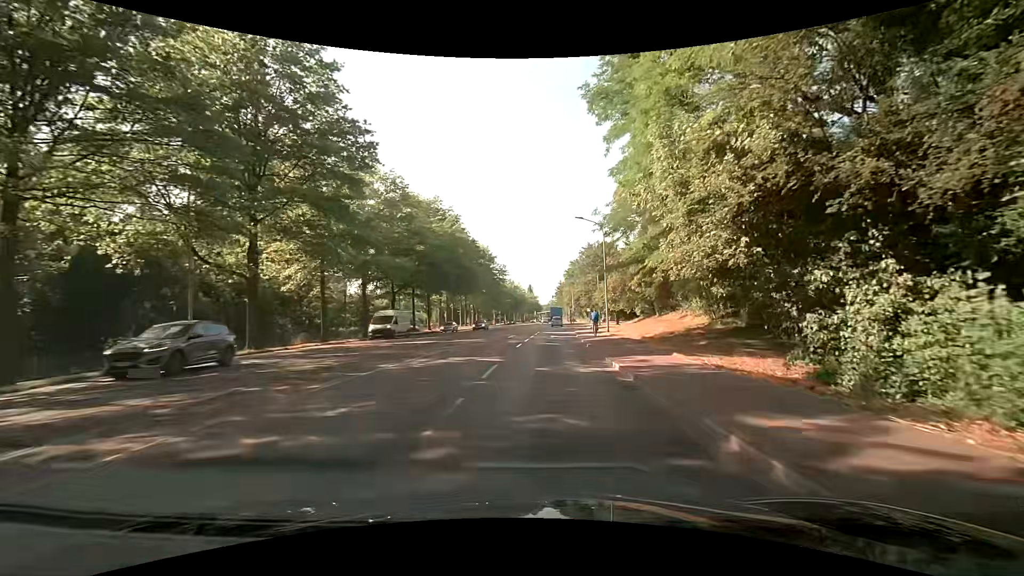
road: secondary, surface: asphalt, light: Day
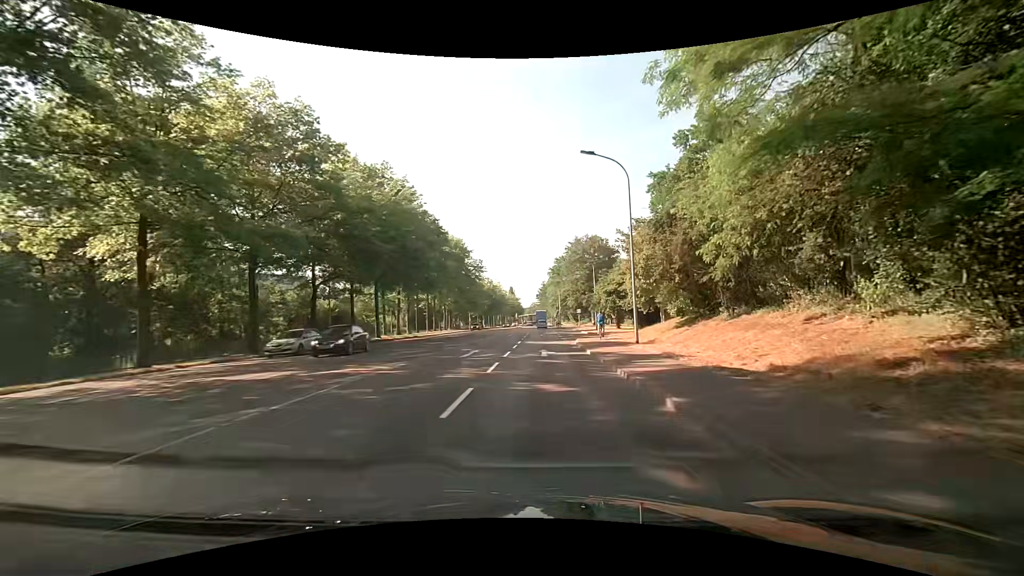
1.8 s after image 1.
(+0.4, +16.5) m; +2°
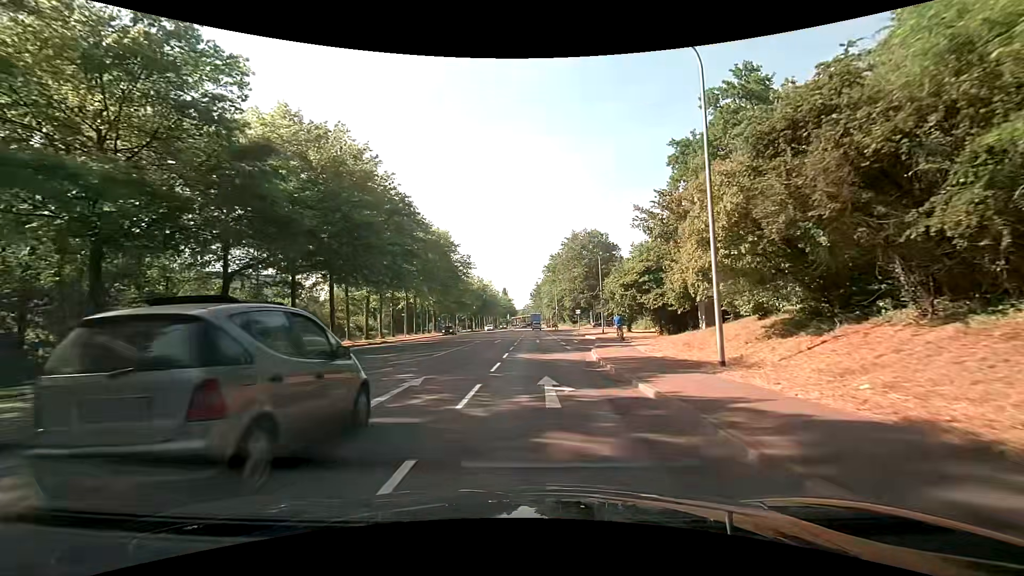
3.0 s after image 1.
(0.0, +11.1) m; +1°
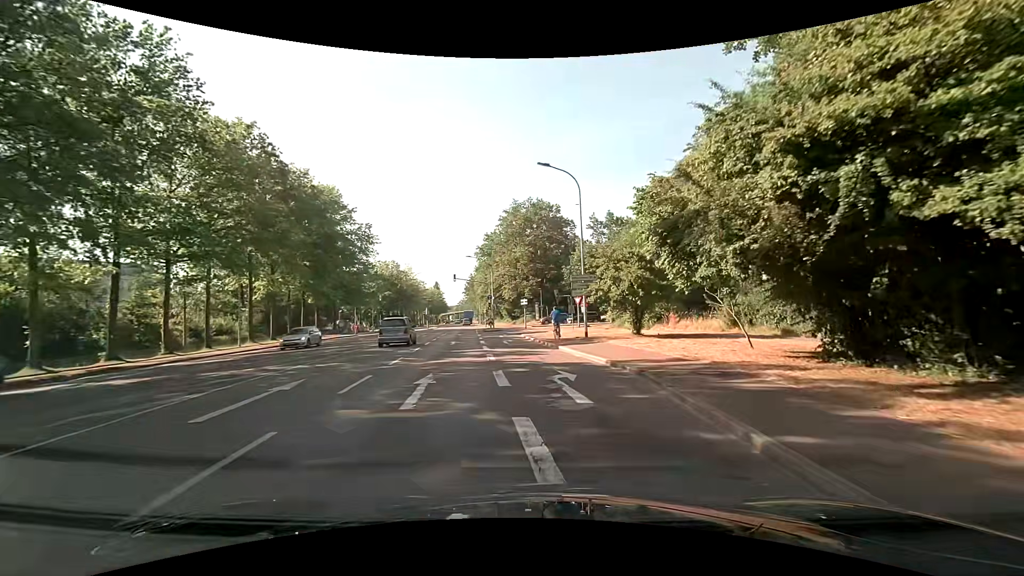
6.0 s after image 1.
(+1.3, +27.7) m; +8°
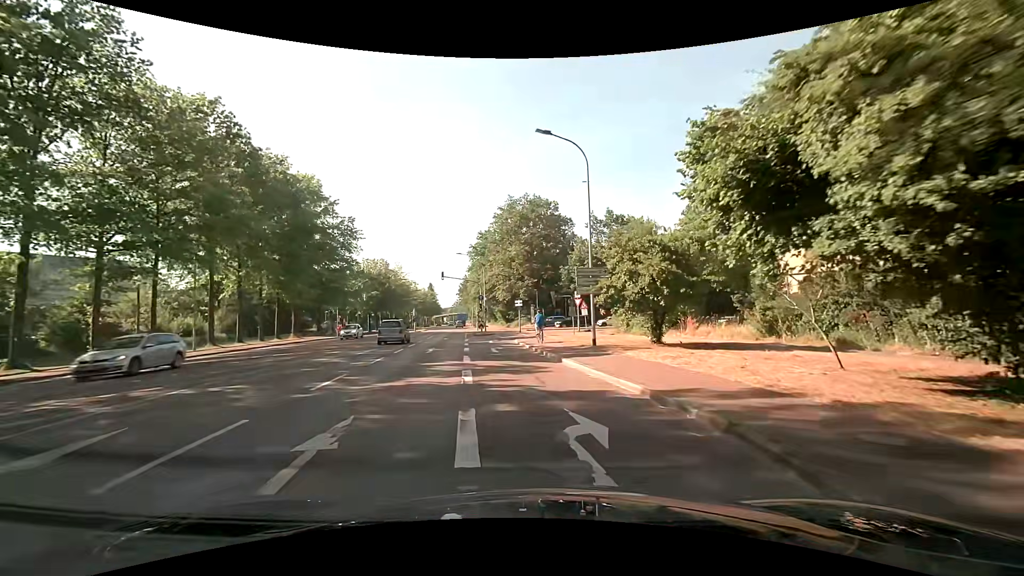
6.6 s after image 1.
(0.0, +5.1) m; 0°
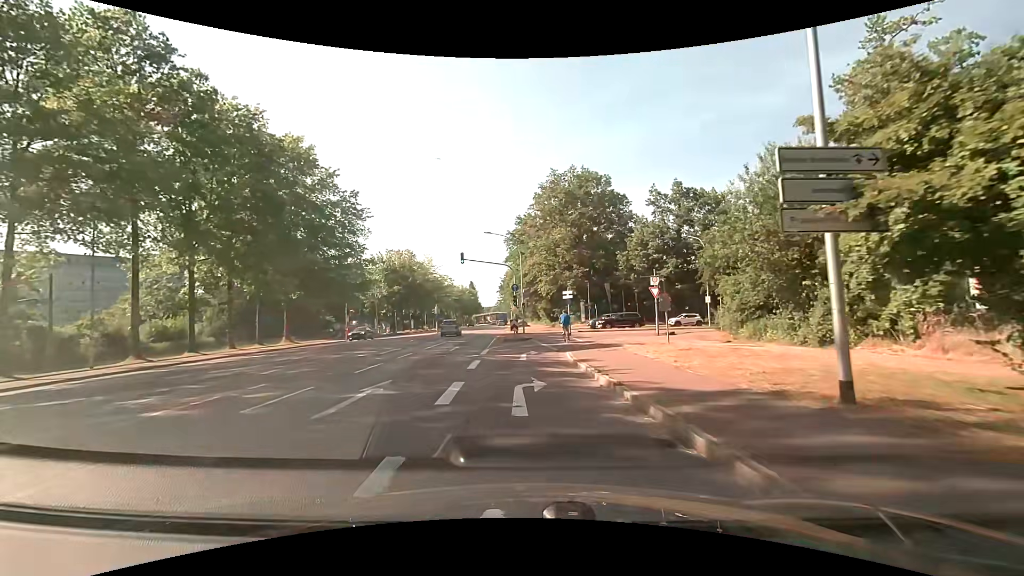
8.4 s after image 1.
(-0.6, +14.5) m; -6°
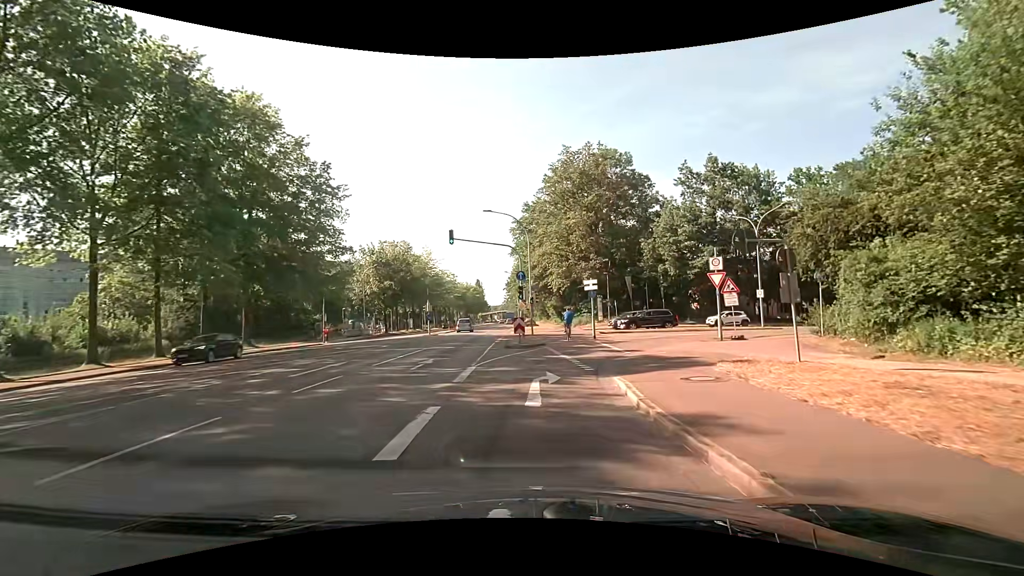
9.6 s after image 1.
(-0.1, +9.2) m; -1°
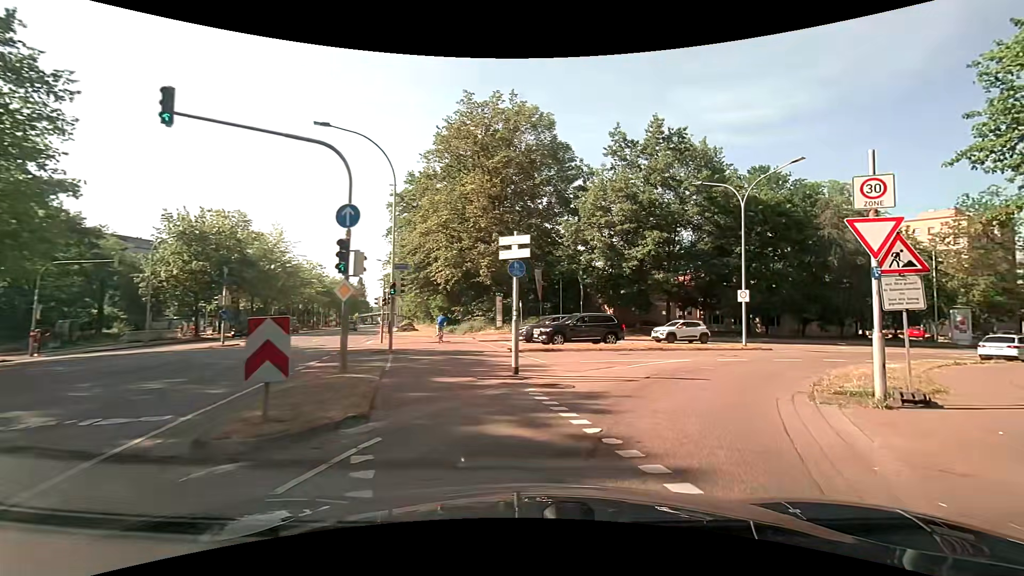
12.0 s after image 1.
(+1.0, +16.6) m; +13°
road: secondary_link
(+2, +10) (+7, +18) (+14, +25) (+23, +31) (+31, +36) (+40, +41) (+48, +47) (+56, +52) (+65, +58) (+73, +64) m
